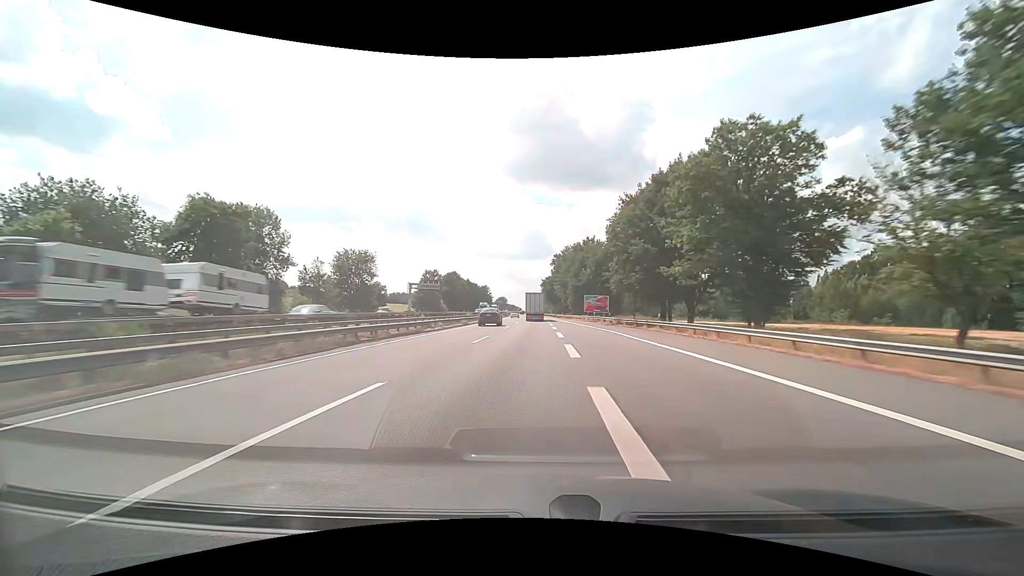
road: motorway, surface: asphalt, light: Day
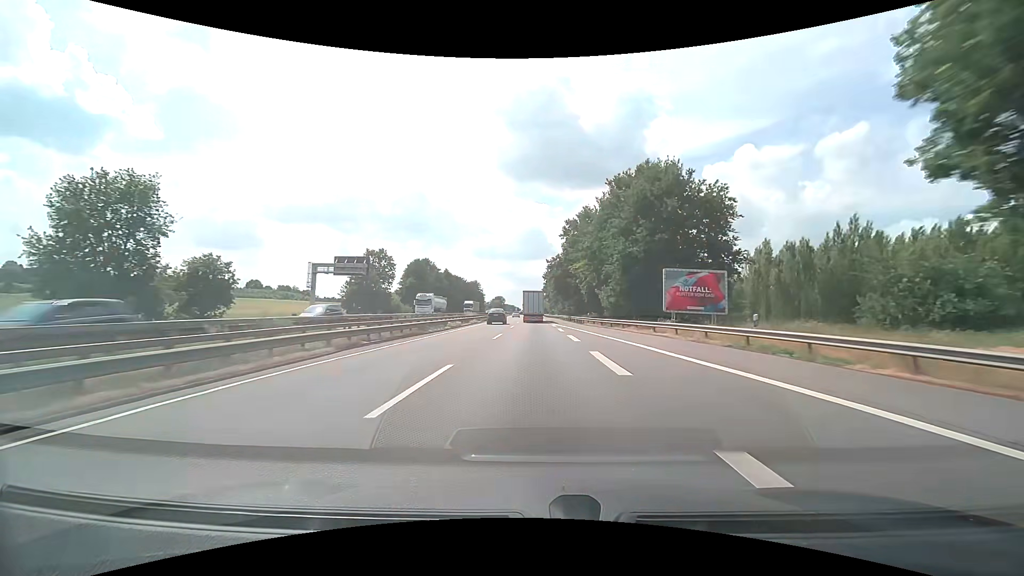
(+0.1, +50.8) m; 0°
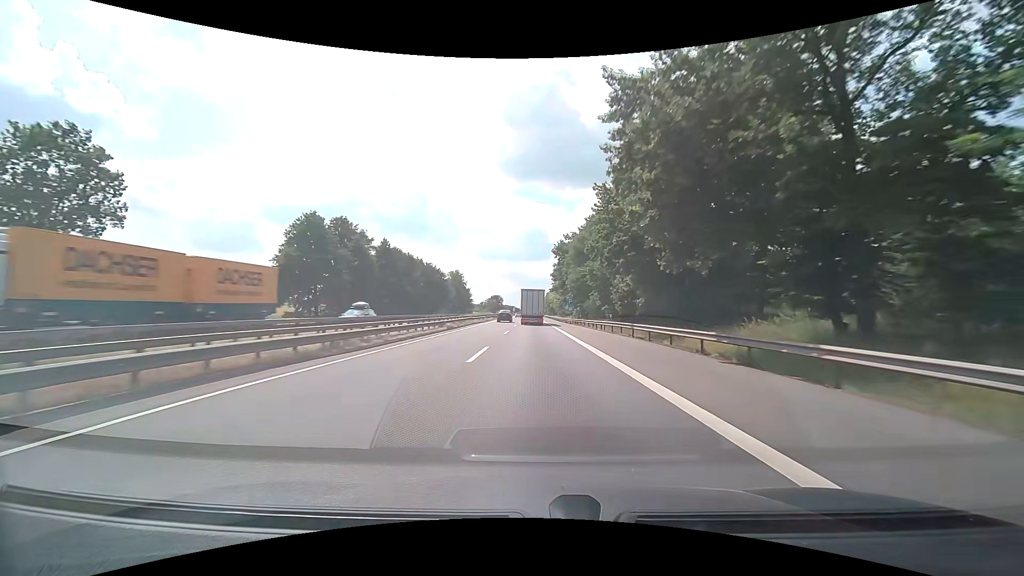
(-0.6, +65.2) m; 0°
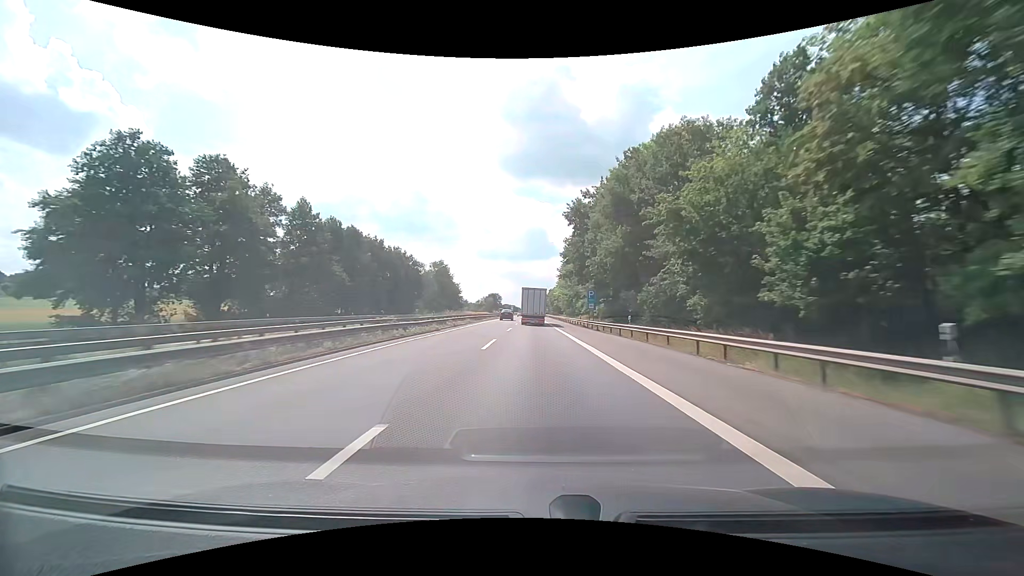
(-0.1, +31.7) m; 0°
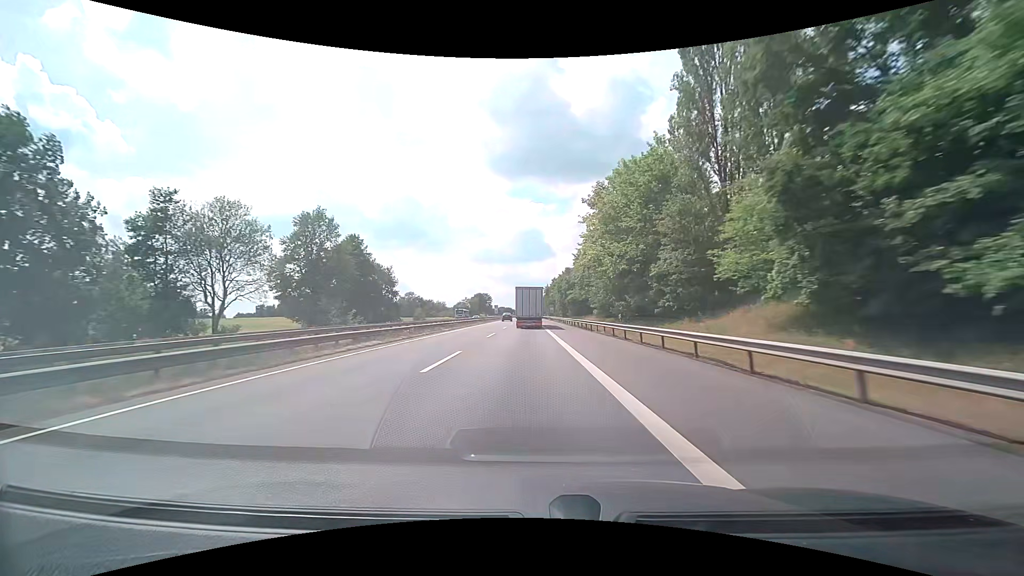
(+0.3, +78.8) m; 0°
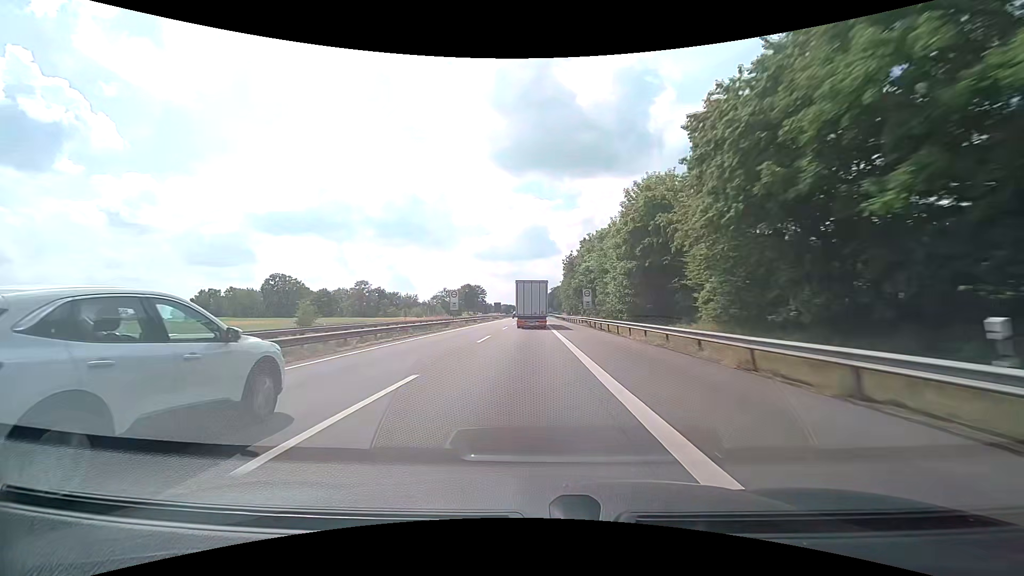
(-0.6, +79.8) m; -1°
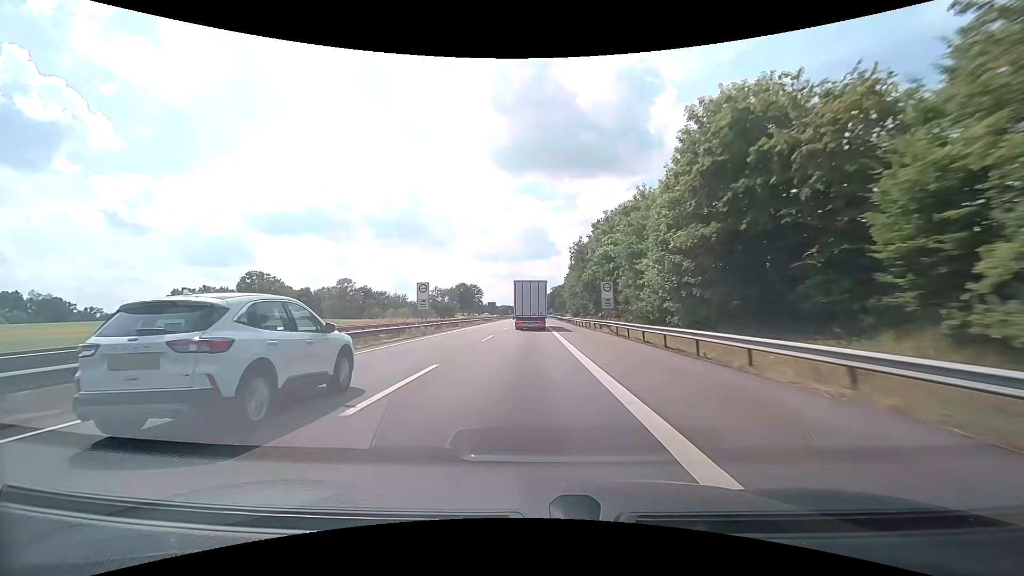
(0.0, +15.8) m; 0°
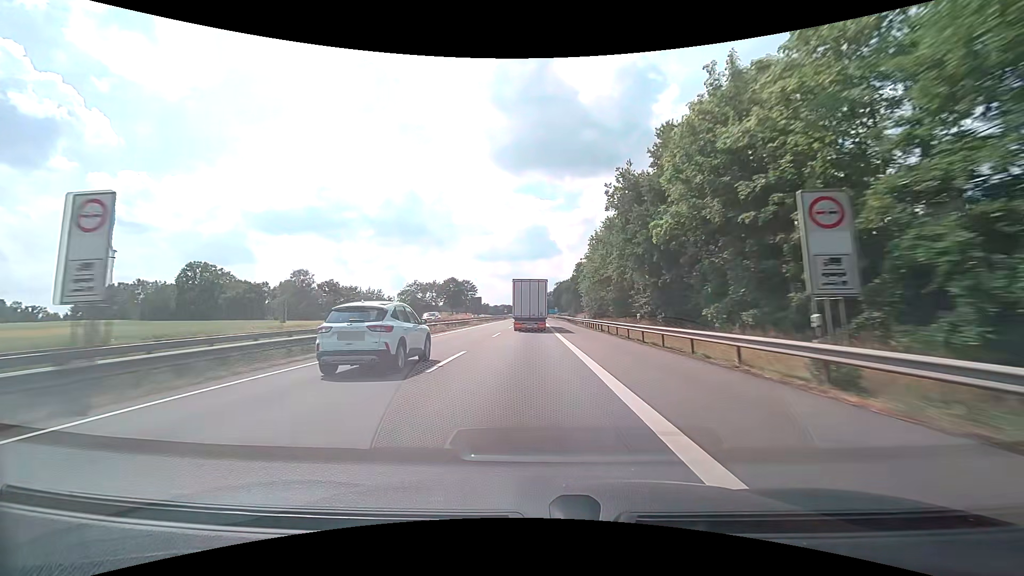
(0.0, +31.2) m; 0°
(0, +10) (0, +20) (0, +30) (0, +40) (0, +50) (0, +60) (0, +70) (0, +80) (0, +90) (0, +100) m
